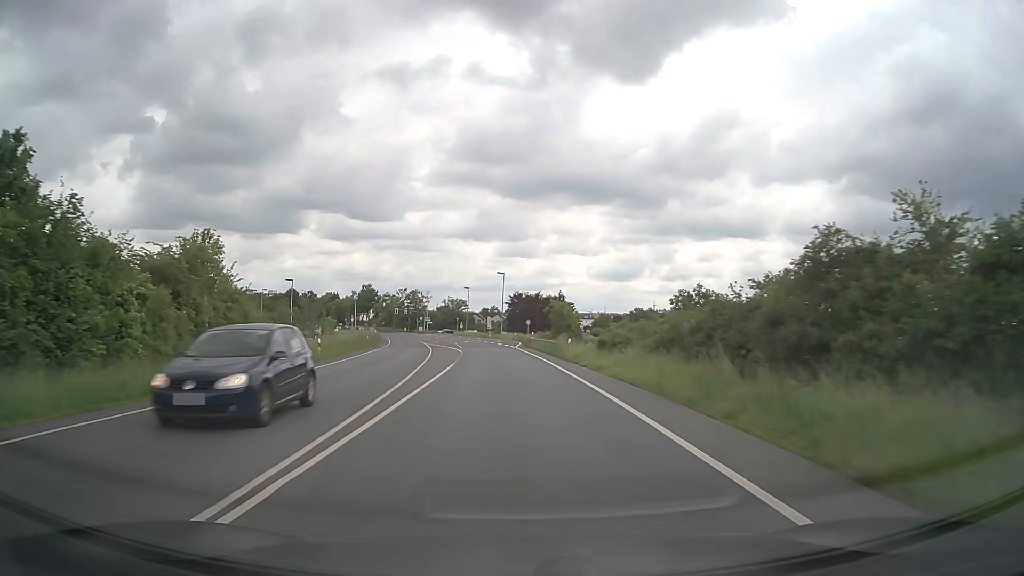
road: primary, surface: asphalt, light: Day
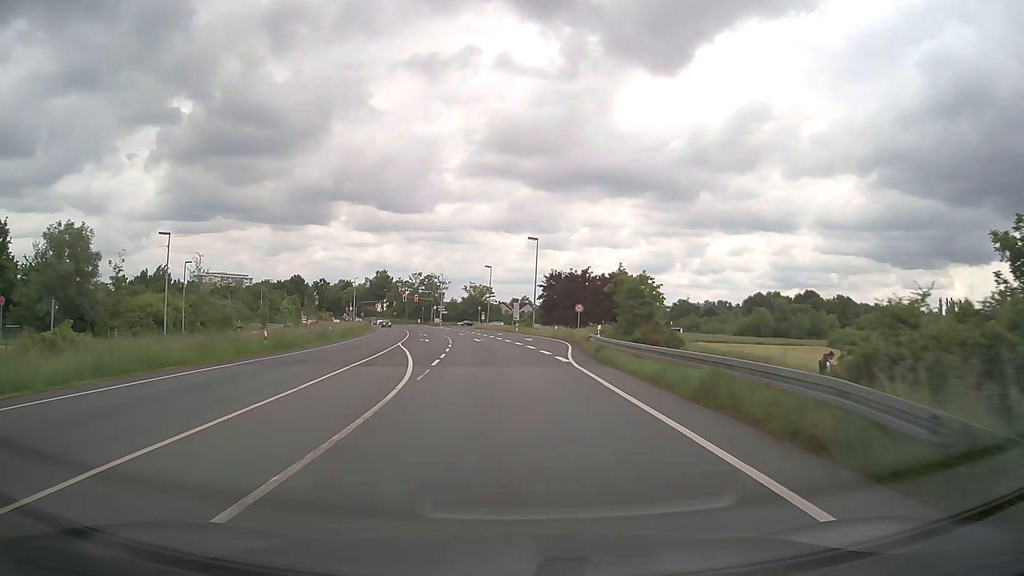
(-0.9, +32.6) m; -3°
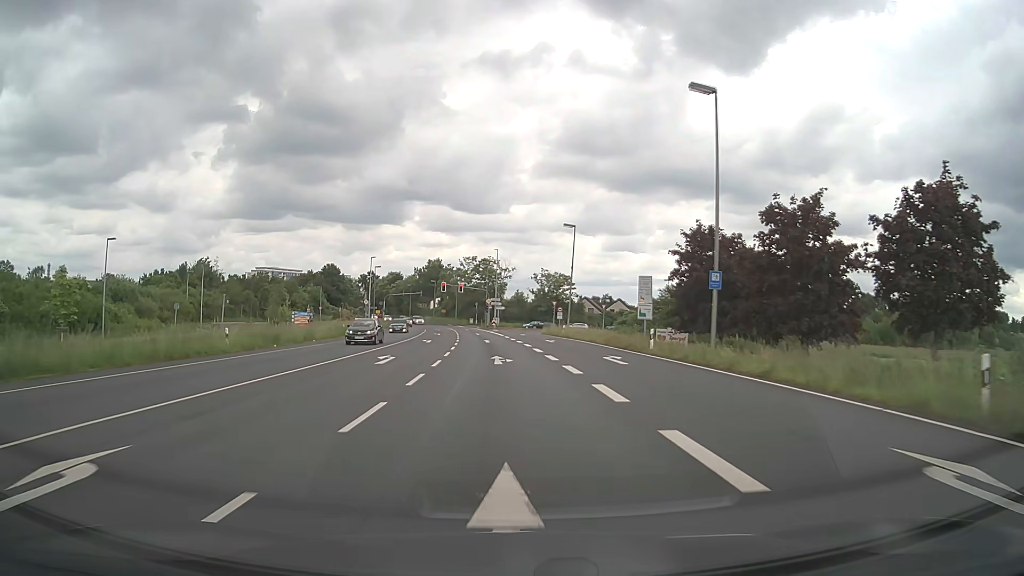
(-2.3, +46.7) m; -6°
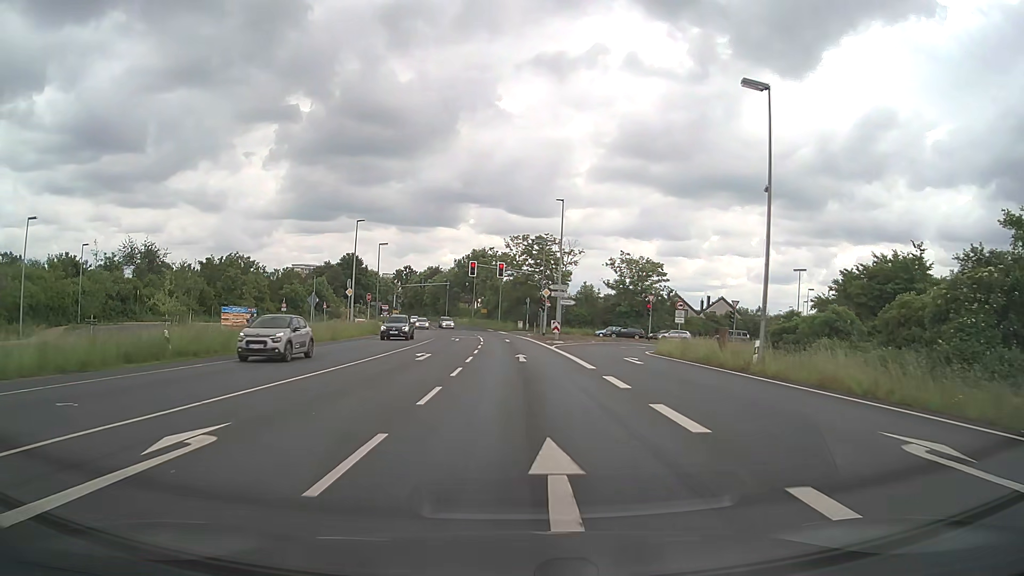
(-1.7, +38.3) m; -5°
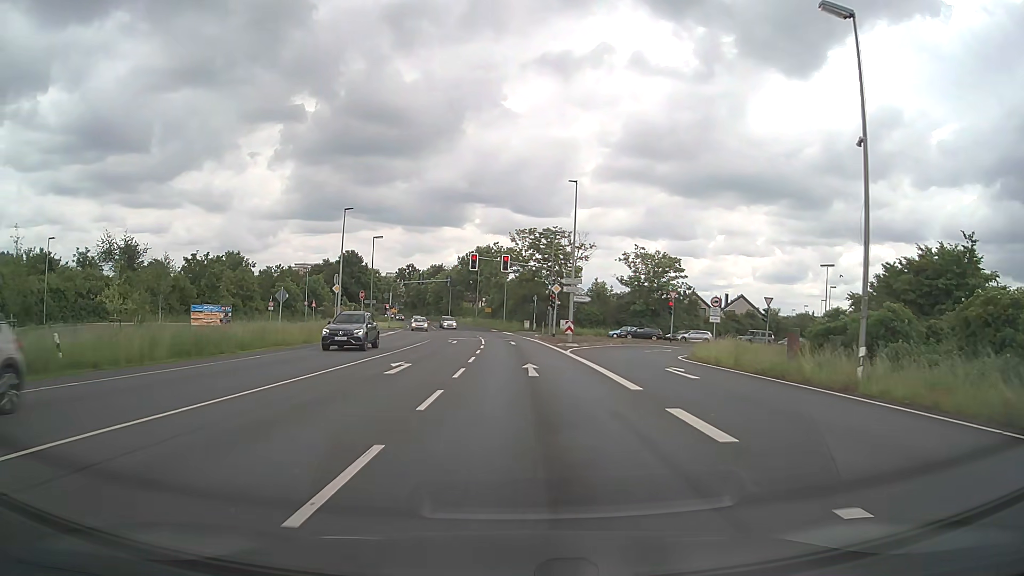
(0.0, +6.6) m; 0°
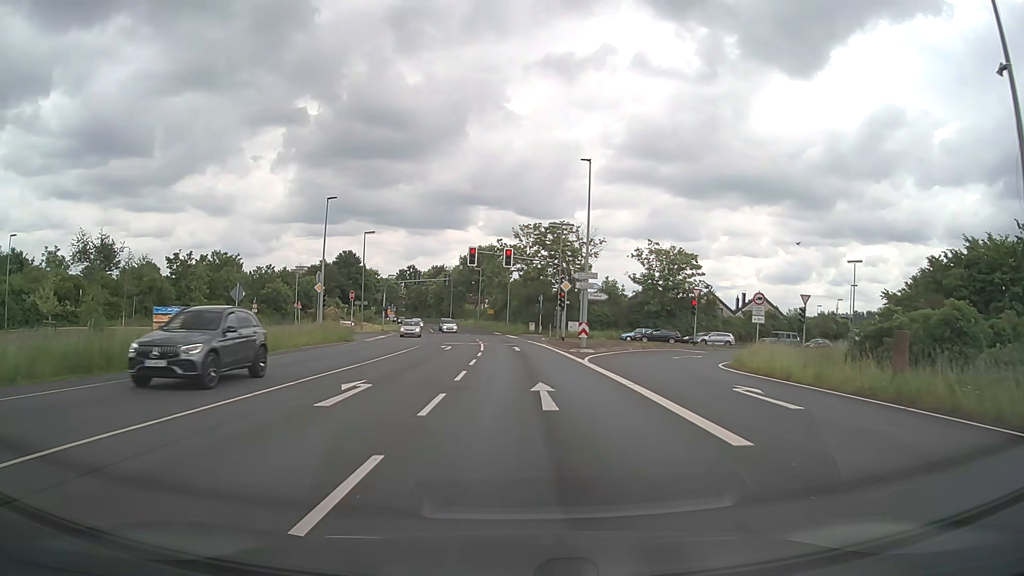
(0.0, +6.3) m; -1°
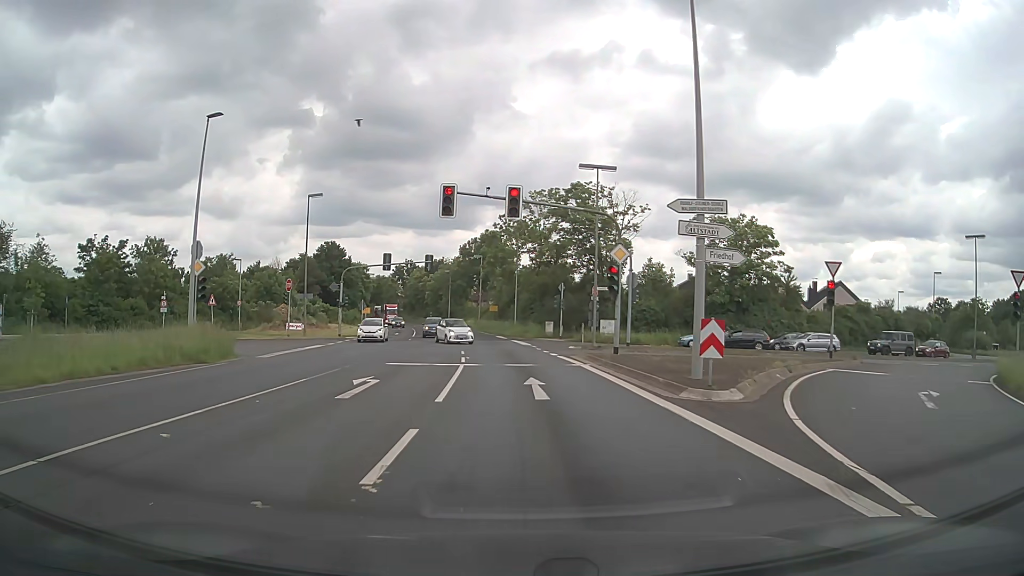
(-0.1, +21.7) m; 0°
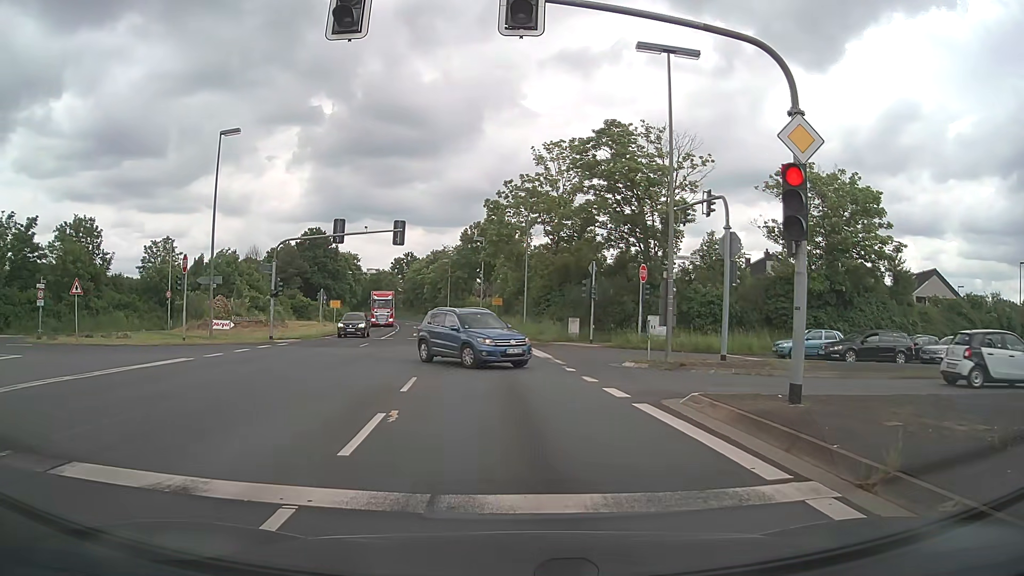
(-0.1, +16.4) m; 0°
(0, +10) (-1, +20) (-1, +30) (-2, +40) (-4, +50) (-5, +60) (-7, +70) (-9, +79) (-11, +89) (-13, +99) m
